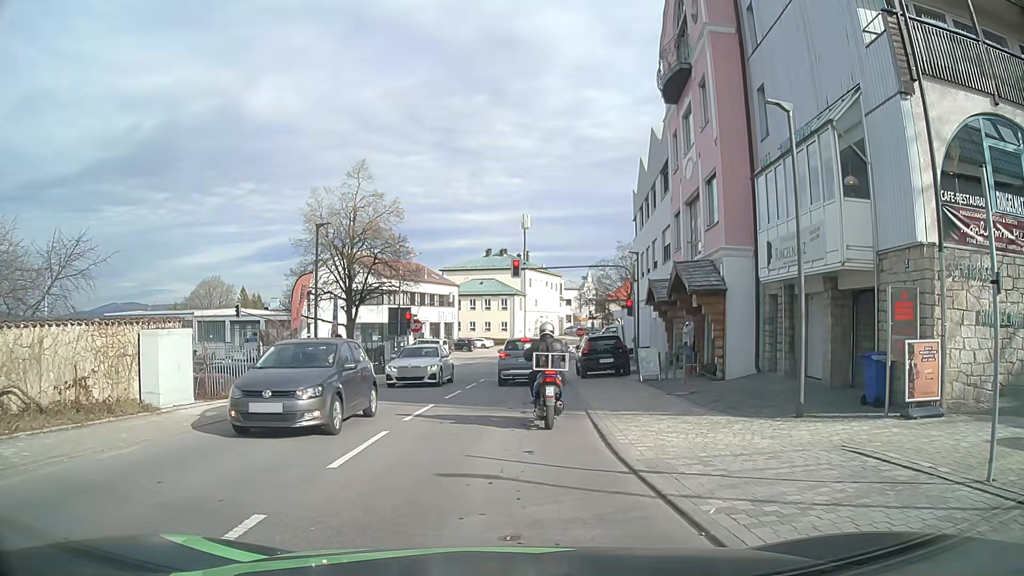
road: tertiary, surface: asphalt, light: Day
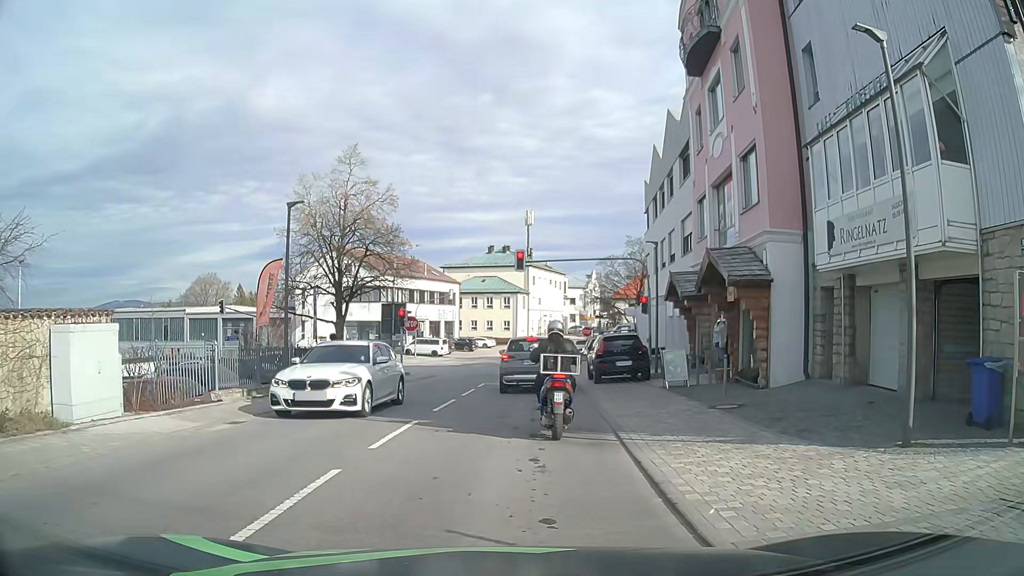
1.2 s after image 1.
(0.0, +3.1) m; 0°
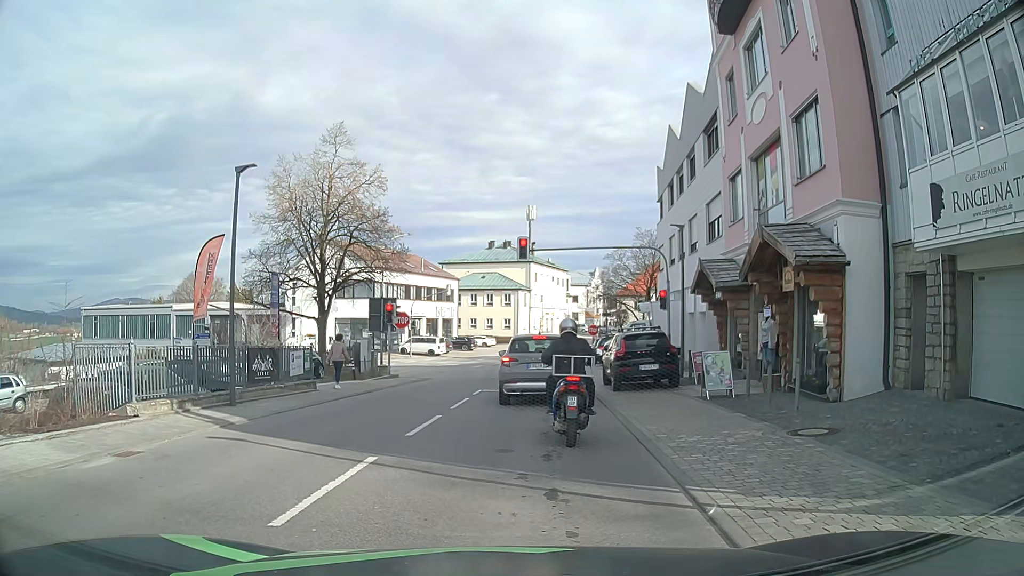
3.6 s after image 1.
(-0.1, +3.7) m; -2°
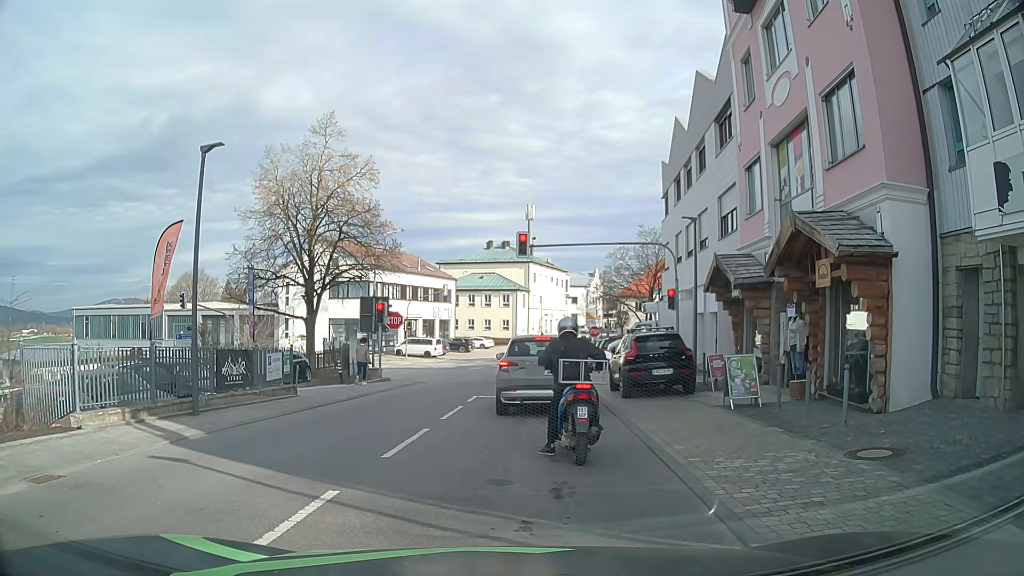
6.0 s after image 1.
(0.0, +1.7) m; 0°
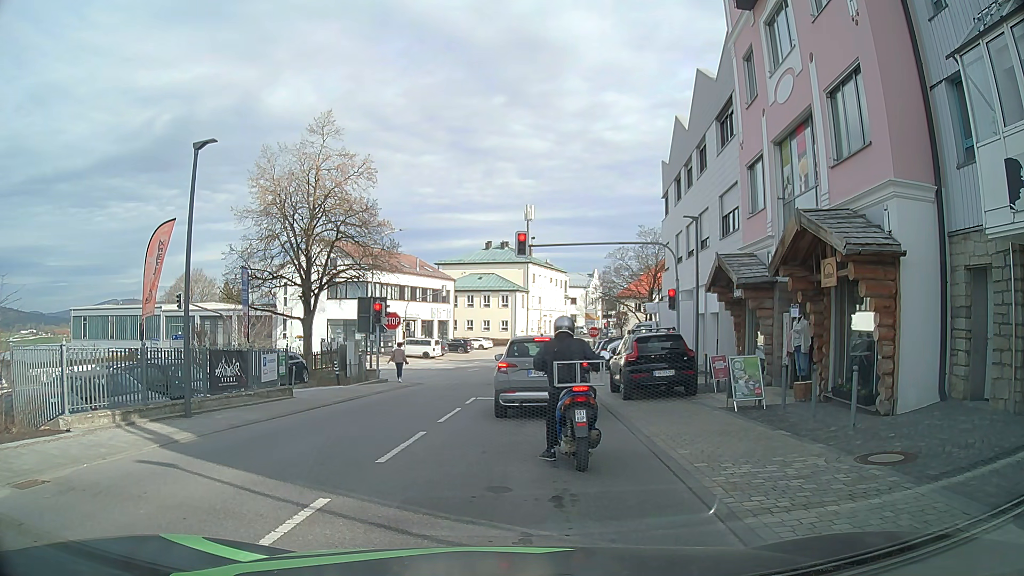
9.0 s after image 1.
(0.0, +0.4) m; 0°
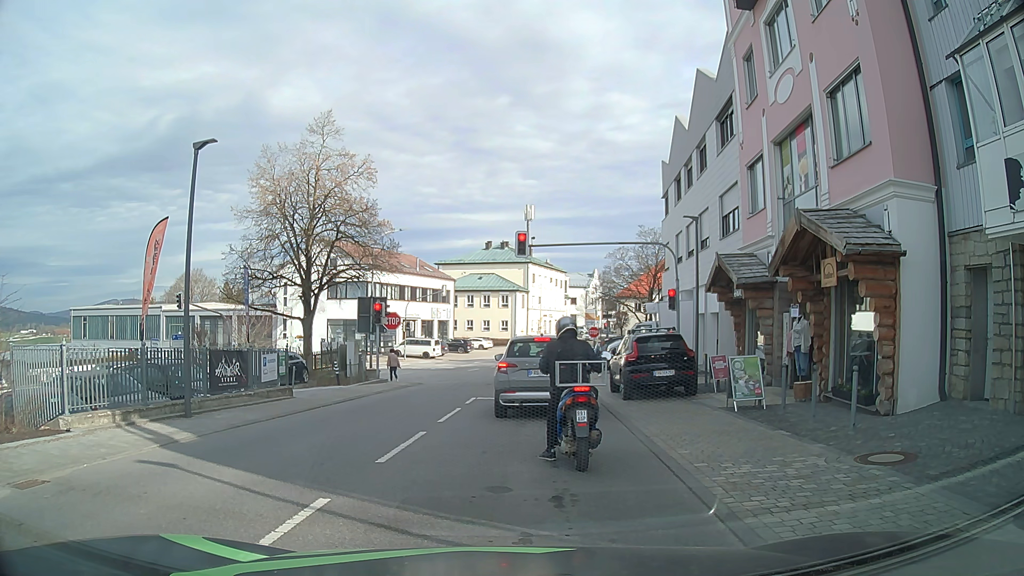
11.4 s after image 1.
(0.0, 0.0) m; 0°
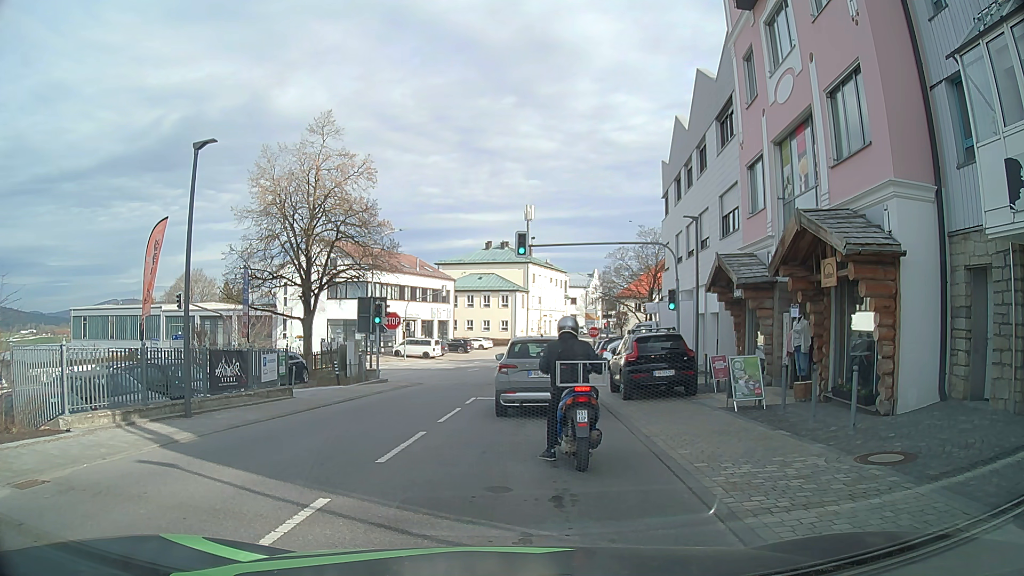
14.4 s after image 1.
(0.0, 0.0) m; 0°
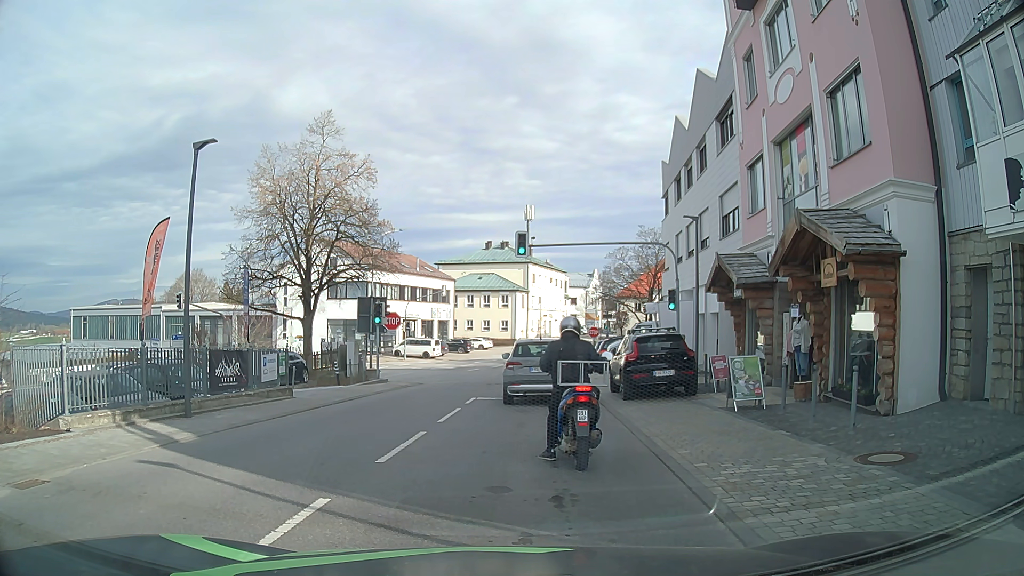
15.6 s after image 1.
(0.0, 0.0) m; 0°
(0, +10) (+1, +20) (+2, +30) (+3, +40) (+3, +50) (+5, +60) (+8, +69) (+11, +79) (+14, +88) (+17, +98) m
